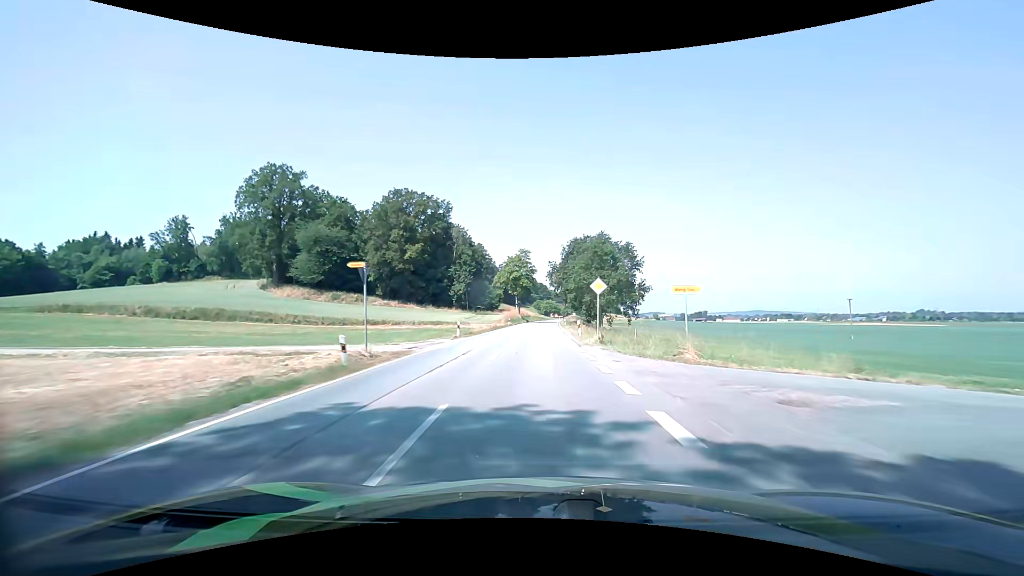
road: secondary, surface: asphalt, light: Day
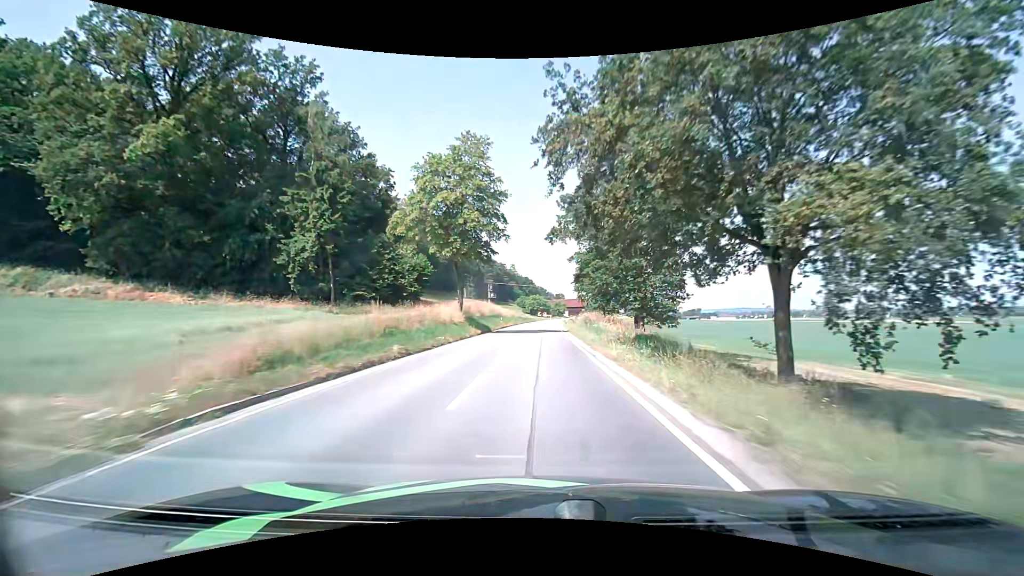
(+0.7, +65.1) m; +1°
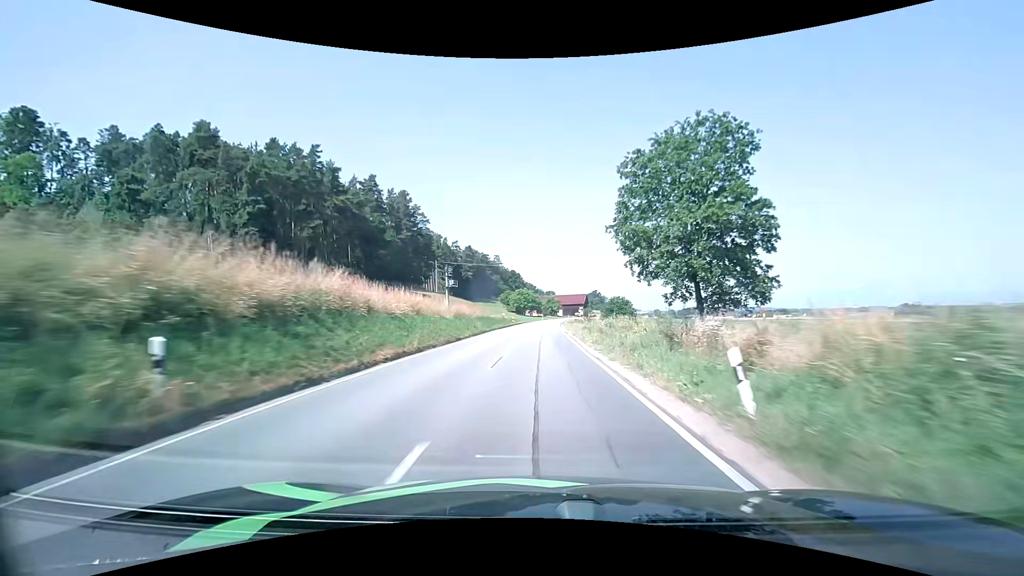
(+0.5, +51.9) m; +1°
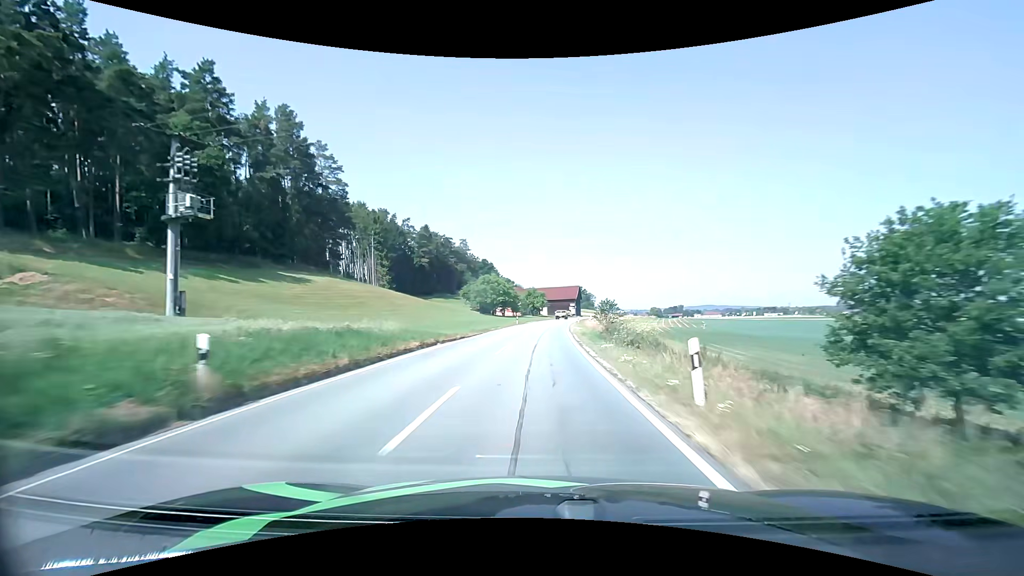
(+0.9, +63.8) m; +2°
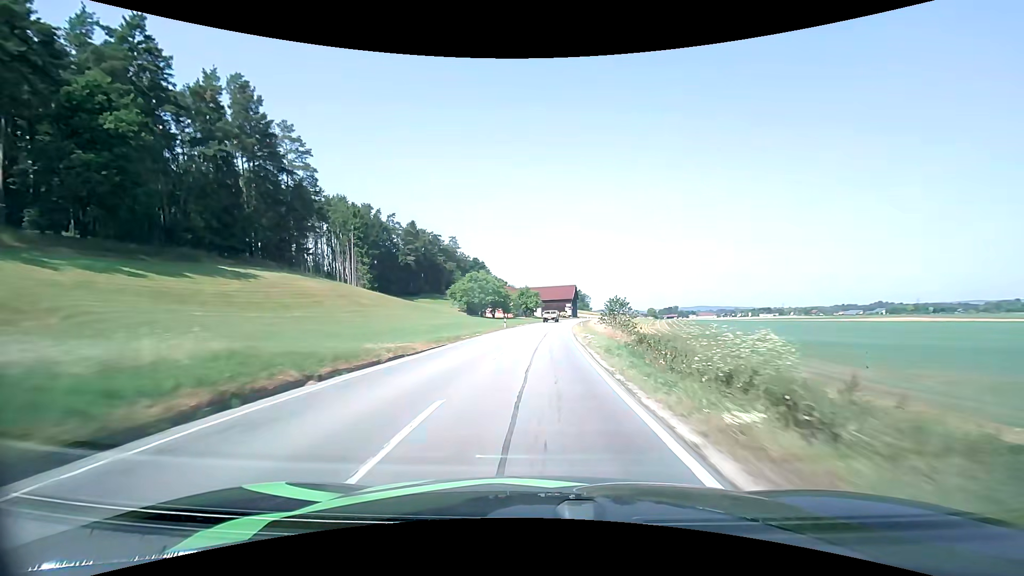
(+0.1, +12.5) m; +1°
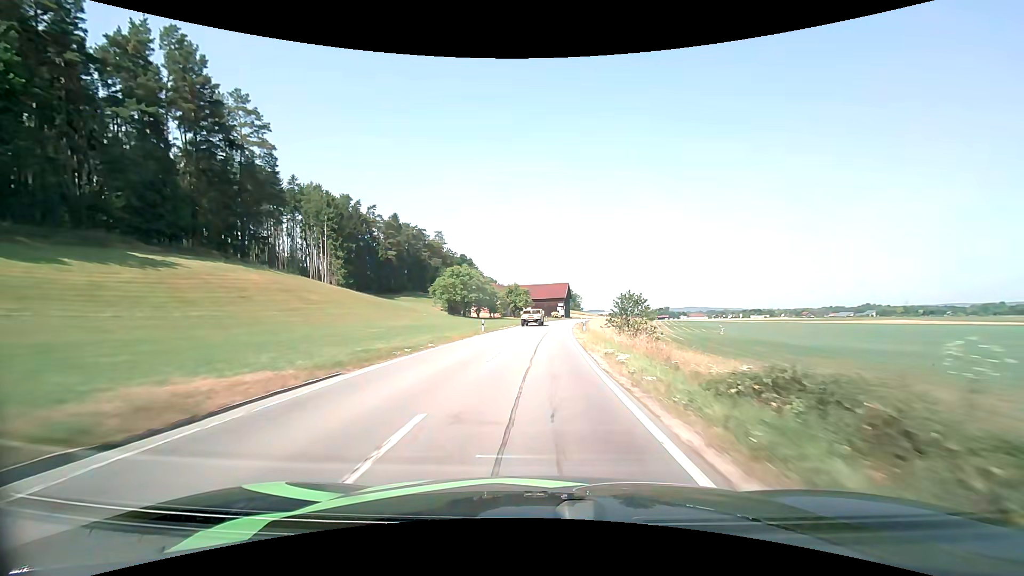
(+0.1, +12.4) m; +1°
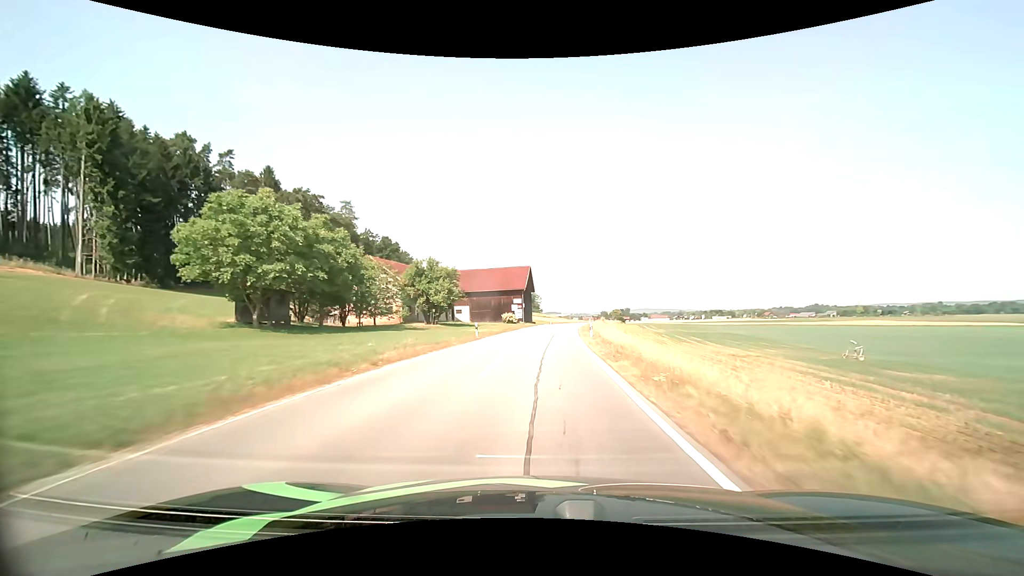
(+2.7, +61.1) m; +5°
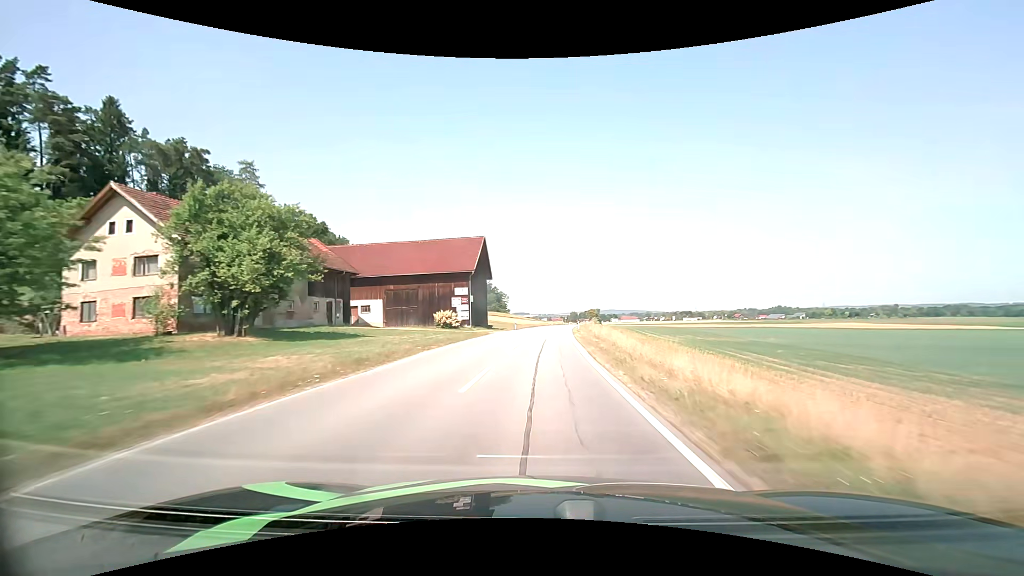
(+1.2, +36.3) m; +4°
(0, +10) (0, +20) (+1, +30) (+1, +40) (+2, +50) (+2, +60) (+3, +70) (+4, +80) (+5, +90) (+6, +100) m
